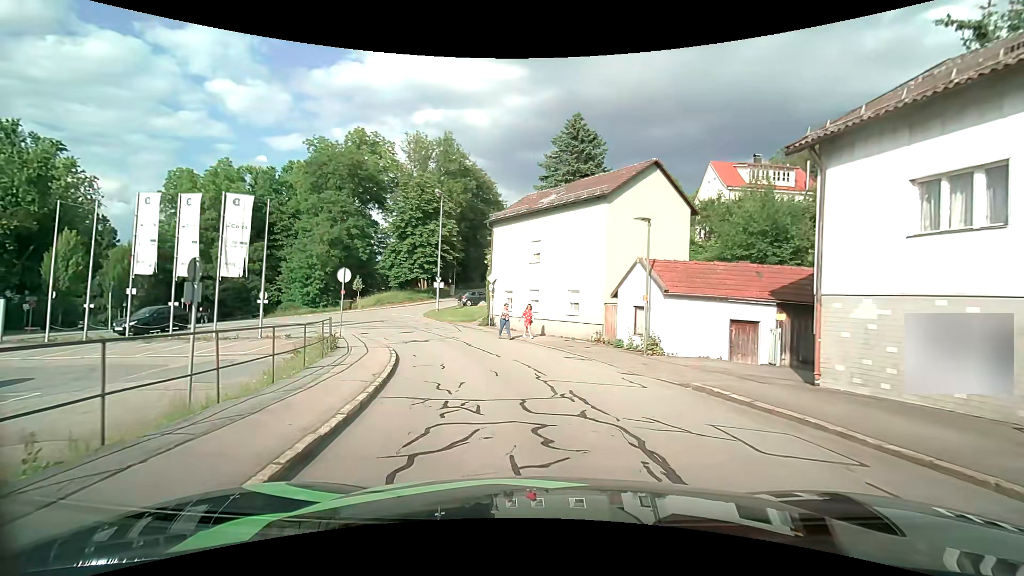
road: residential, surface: asphalt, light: Day
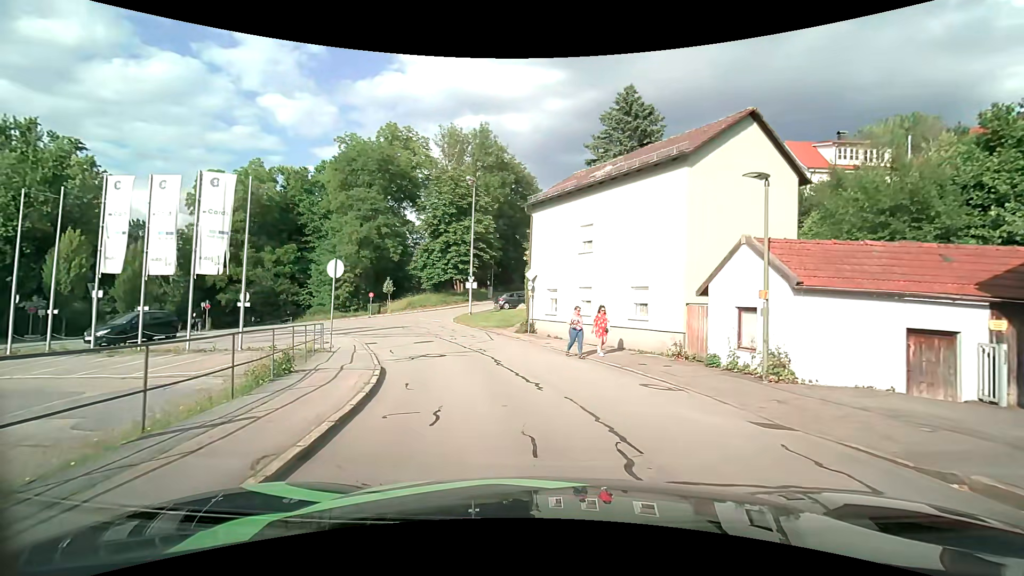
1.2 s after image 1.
(-0.3, +5.6) m; -5°
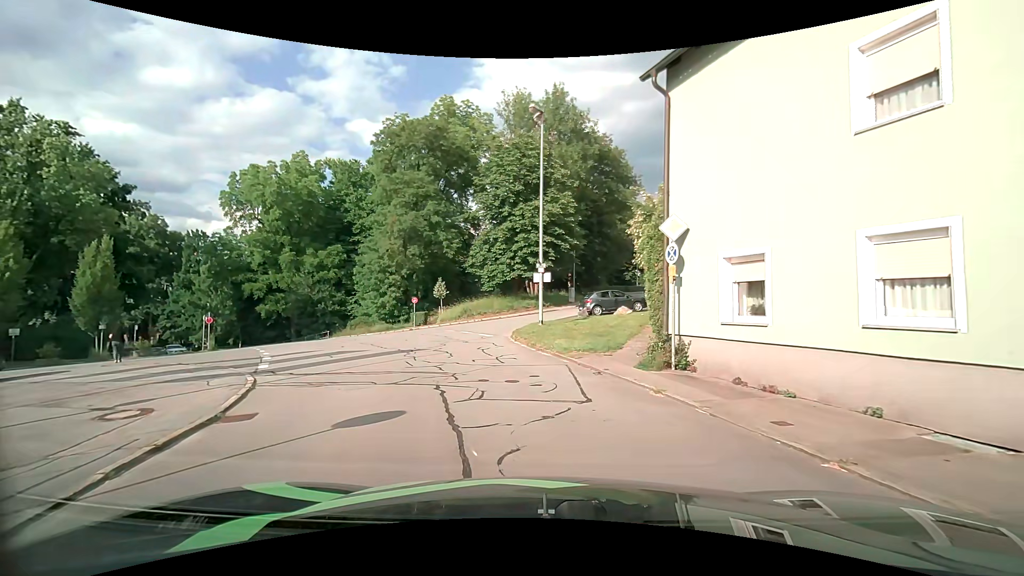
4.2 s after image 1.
(-1.2, +14.0) m; -9°
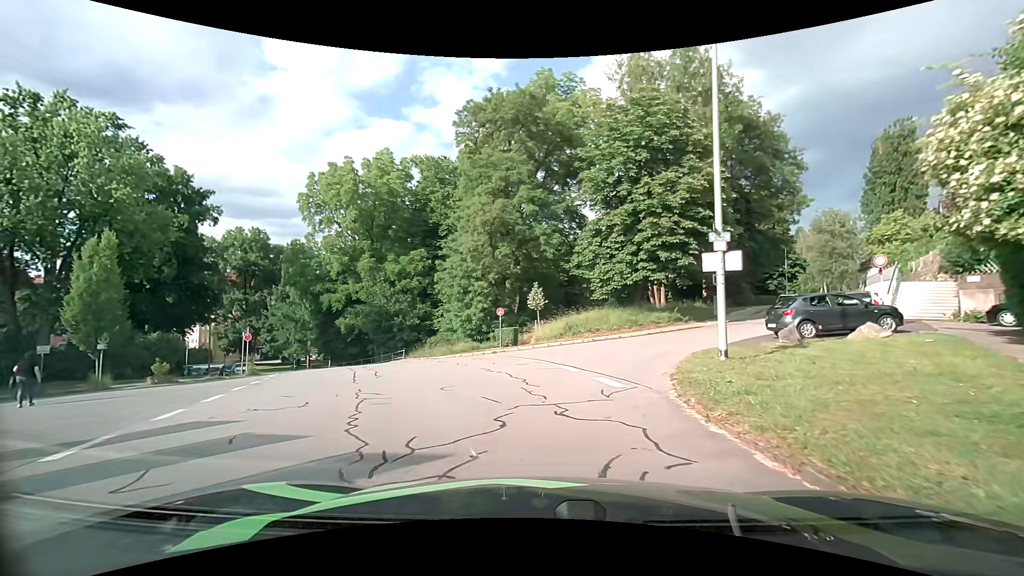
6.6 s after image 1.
(-1.1, +11.2) m; -13°
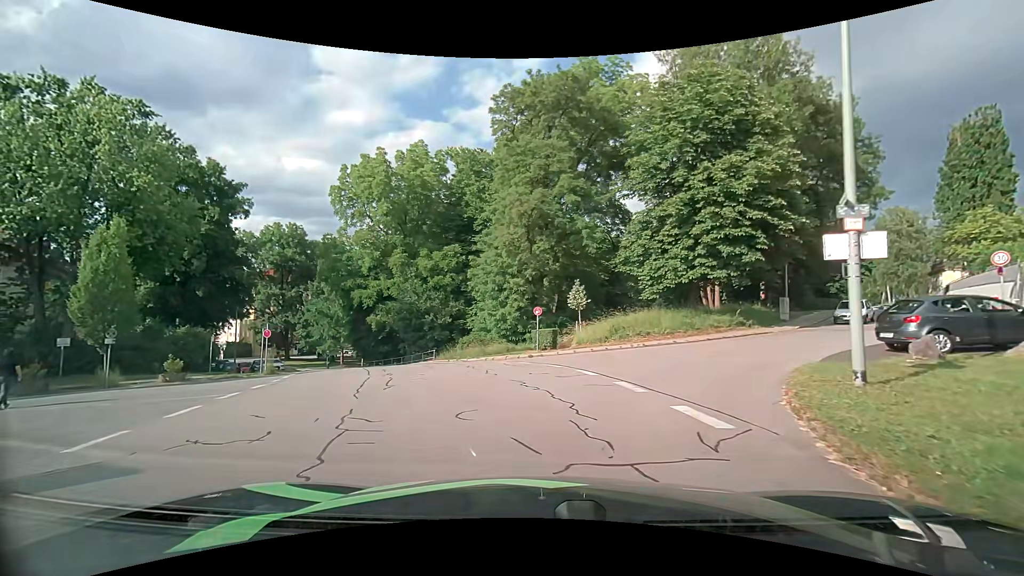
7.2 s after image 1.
(-0.1, +2.9) m; -4°
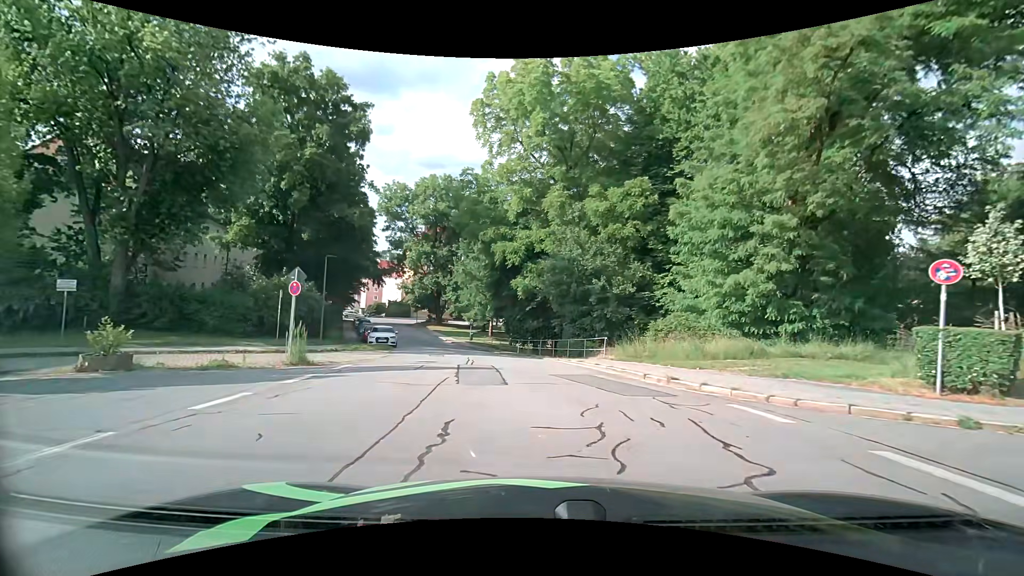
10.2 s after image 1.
(-3.1, +15.7) m; -19°
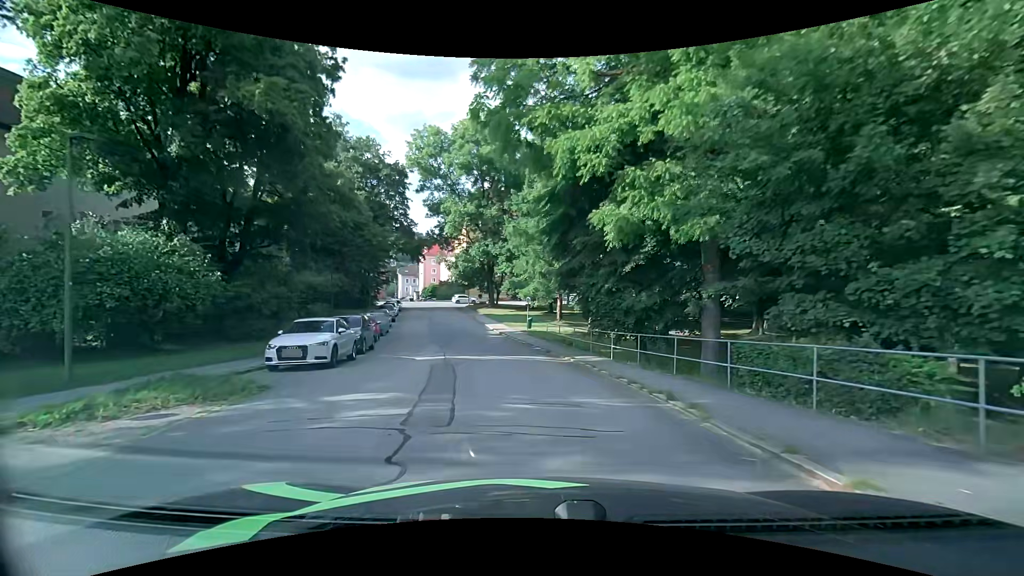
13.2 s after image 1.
(-1.0, +18.9) m; -6°
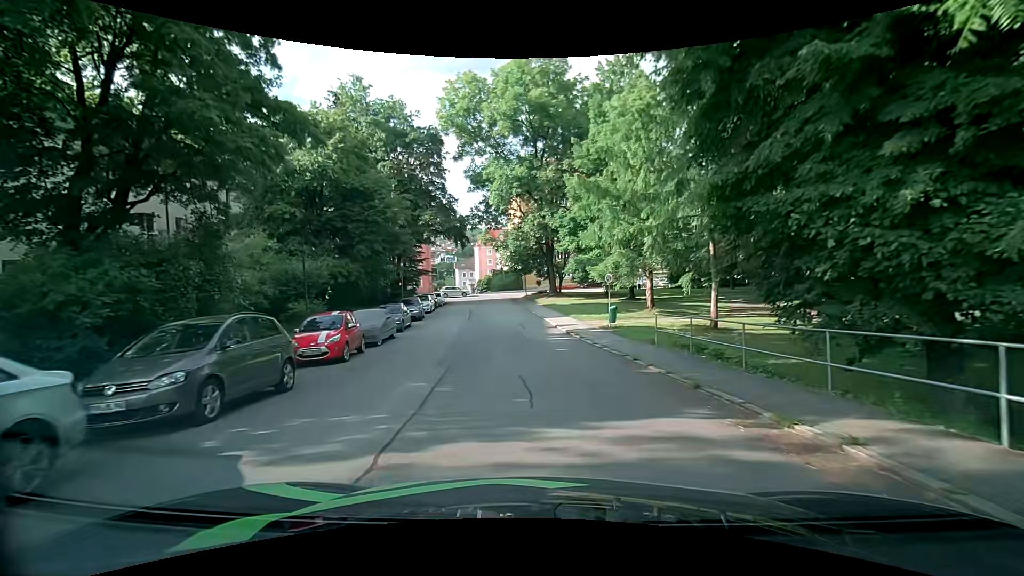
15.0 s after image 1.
(-1.2, +12.9) m; -9°
